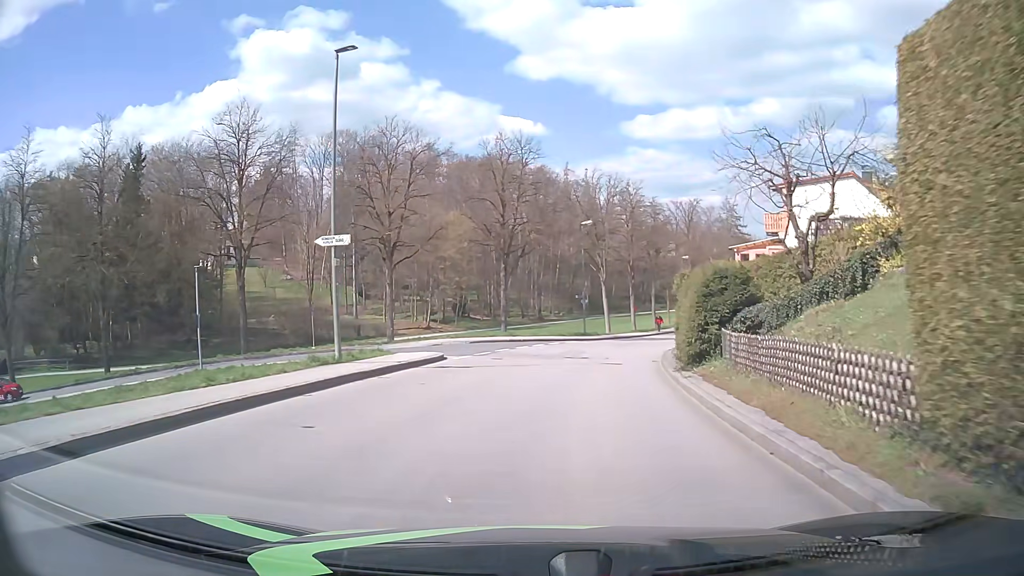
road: unclassified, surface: asphalt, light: Day
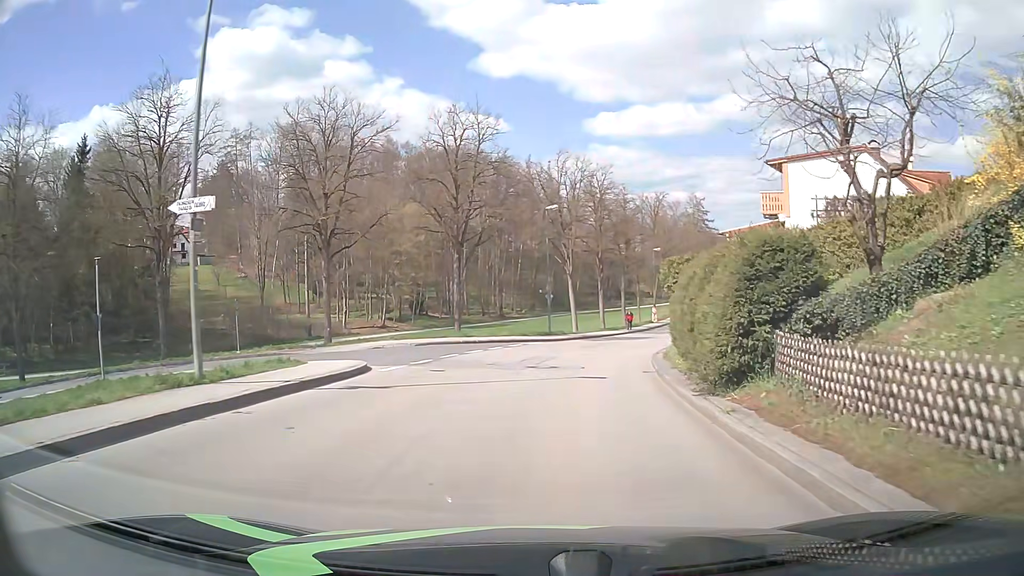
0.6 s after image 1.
(+0.1, +5.4) m; +4°
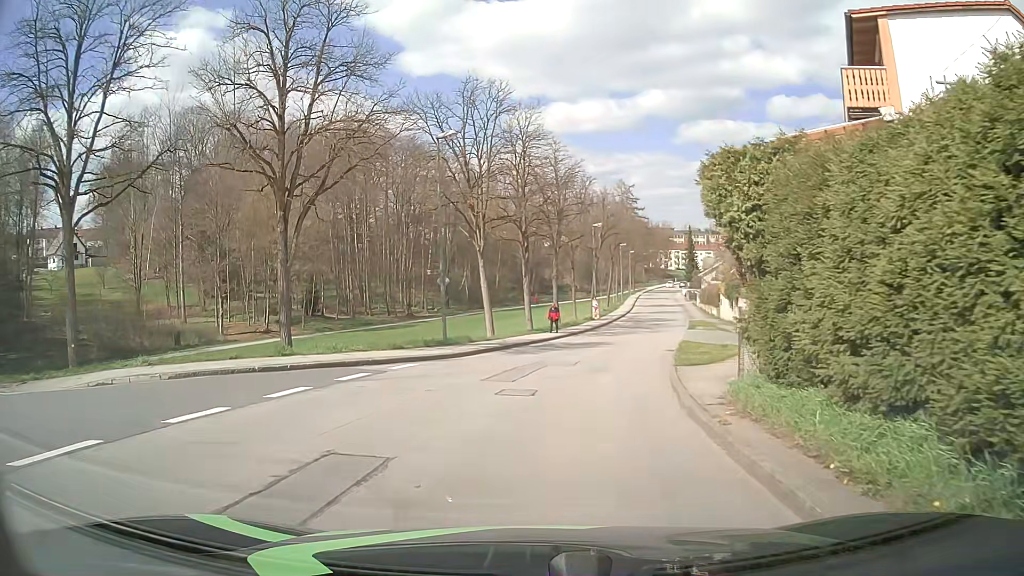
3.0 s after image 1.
(+1.1, +16.0) m; +6°
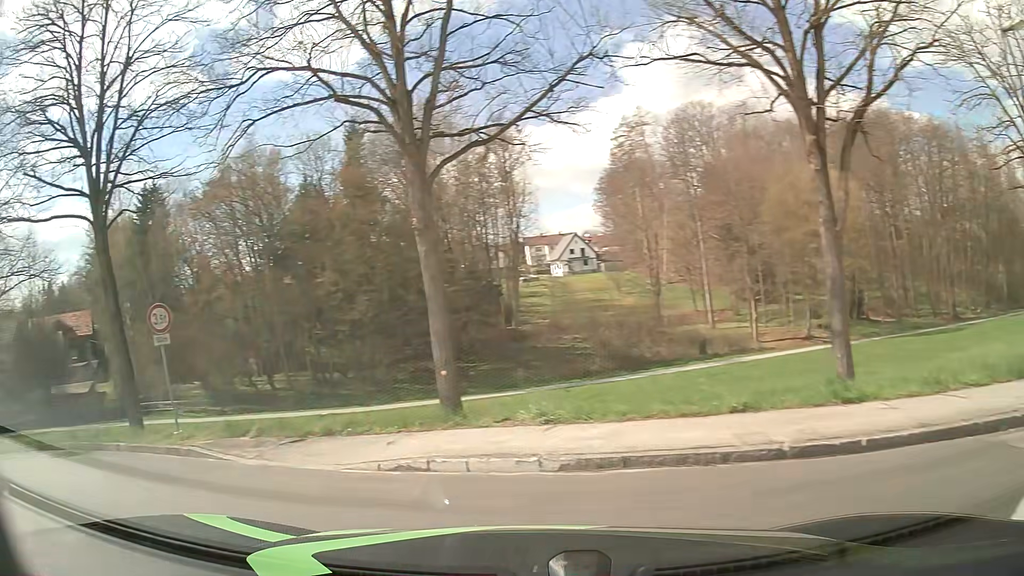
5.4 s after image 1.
(-2.4, +9.7) m; -47°
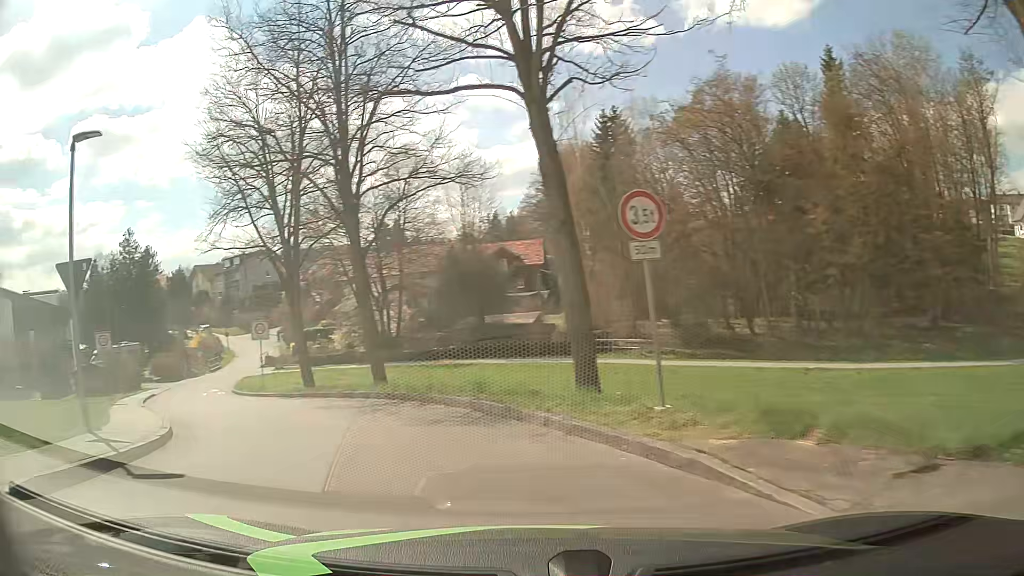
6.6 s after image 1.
(-2.0, +5.5) m; -39°
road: residential
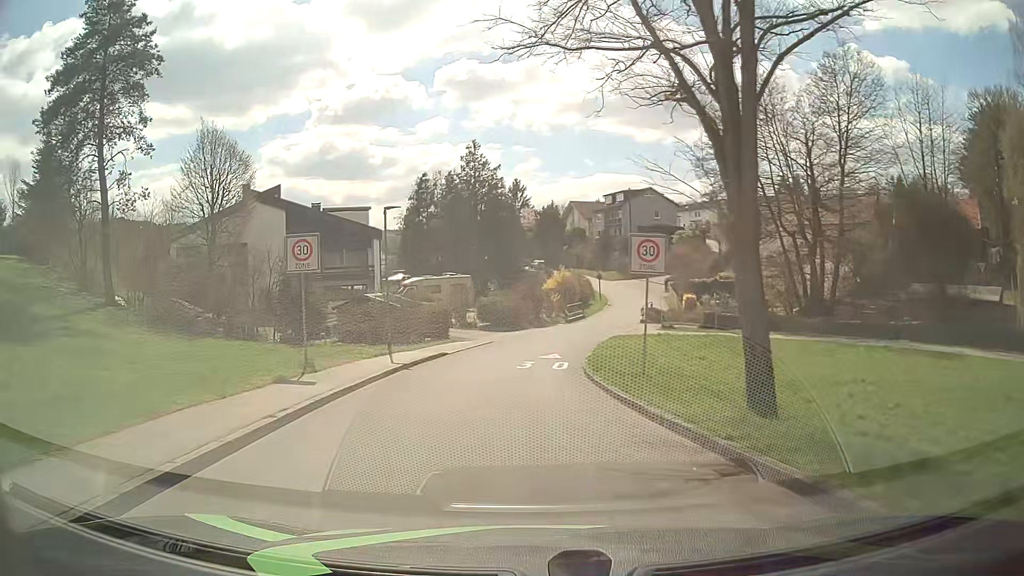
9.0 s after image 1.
(-5.9, +16.0) m; -33°
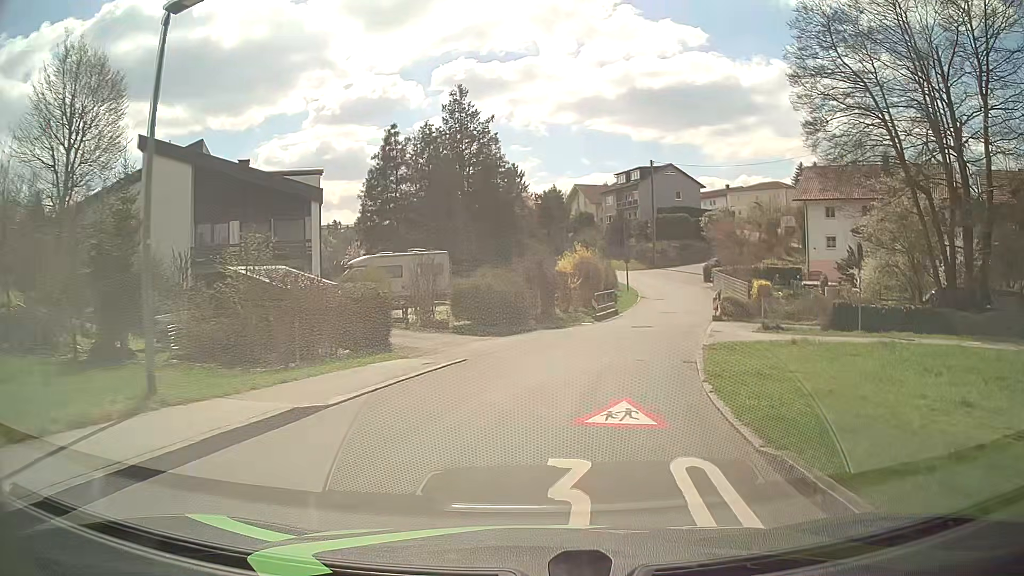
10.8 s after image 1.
(-0.6, +16.4) m; 0°
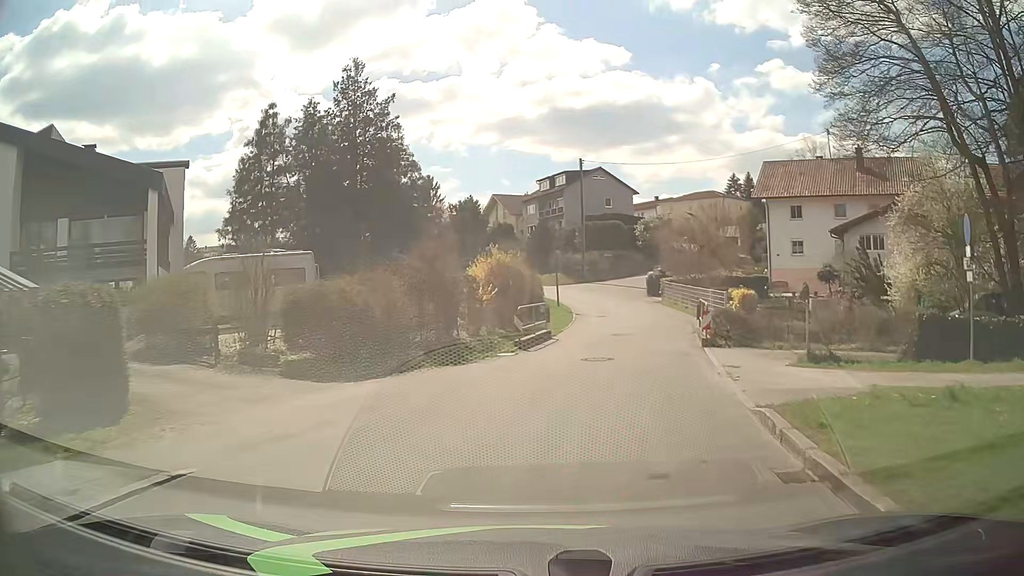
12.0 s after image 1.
(+0.5, +9.6) m; +7°
(+1, +10) (+2, +20) (+4, +30) (+5, +40) (+5, +50) (+8, +59) (+13, +68) (+17, +77) (+20, +86) (+22, +96) m
